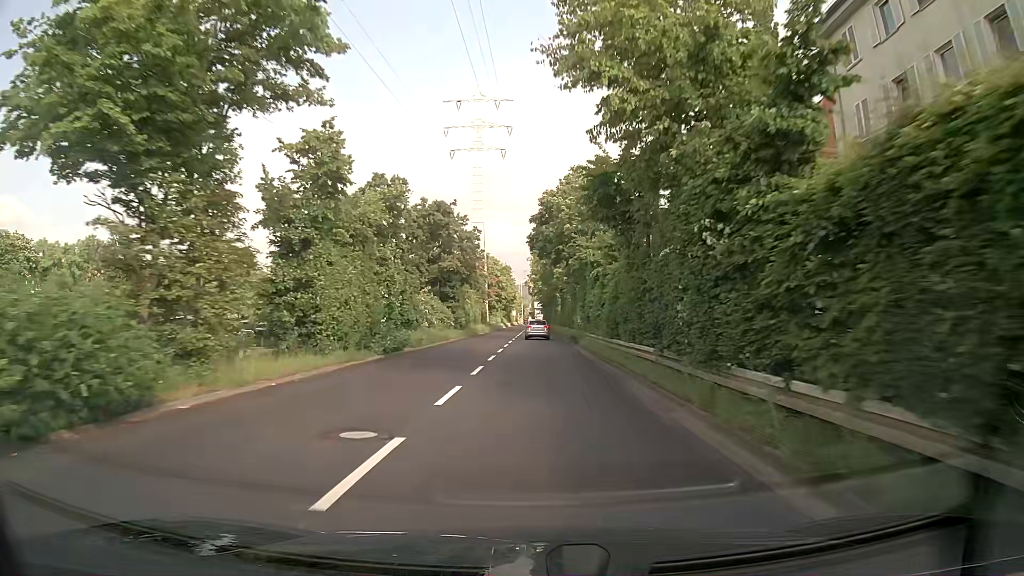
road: trunk_link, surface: asphalt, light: Day
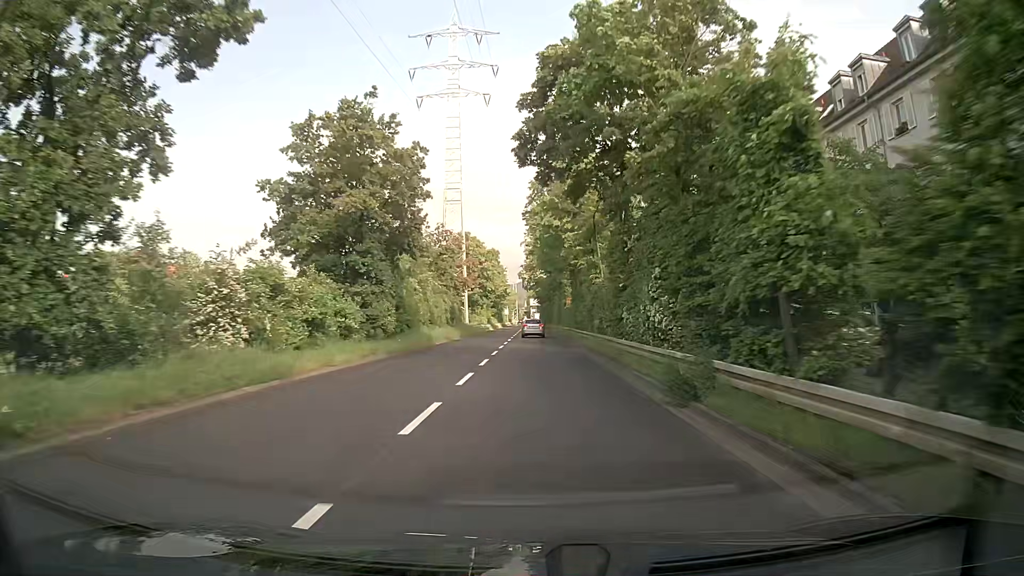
(0.0, +27.1) m; 0°
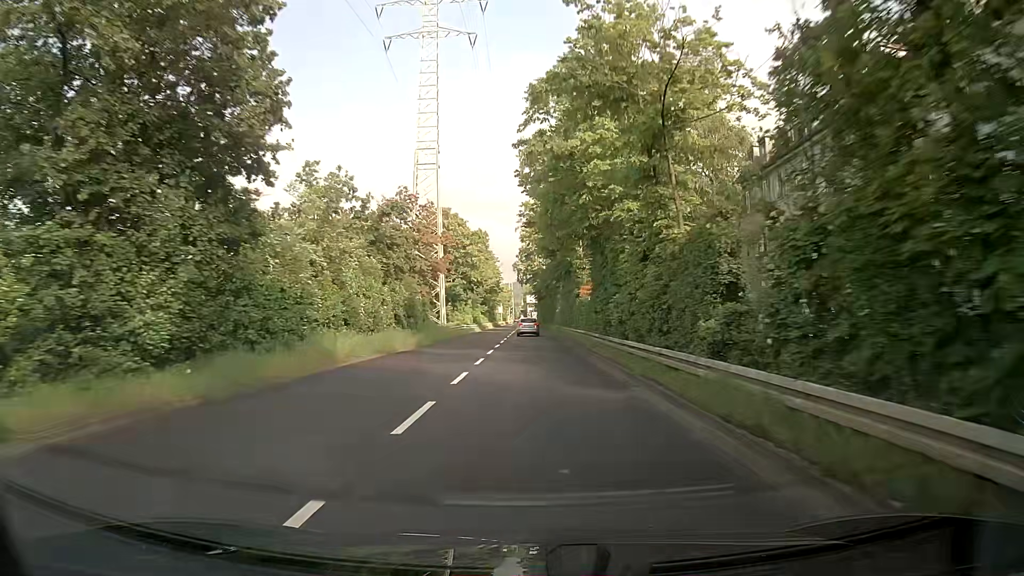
(0.0, +18.1) m; +1°
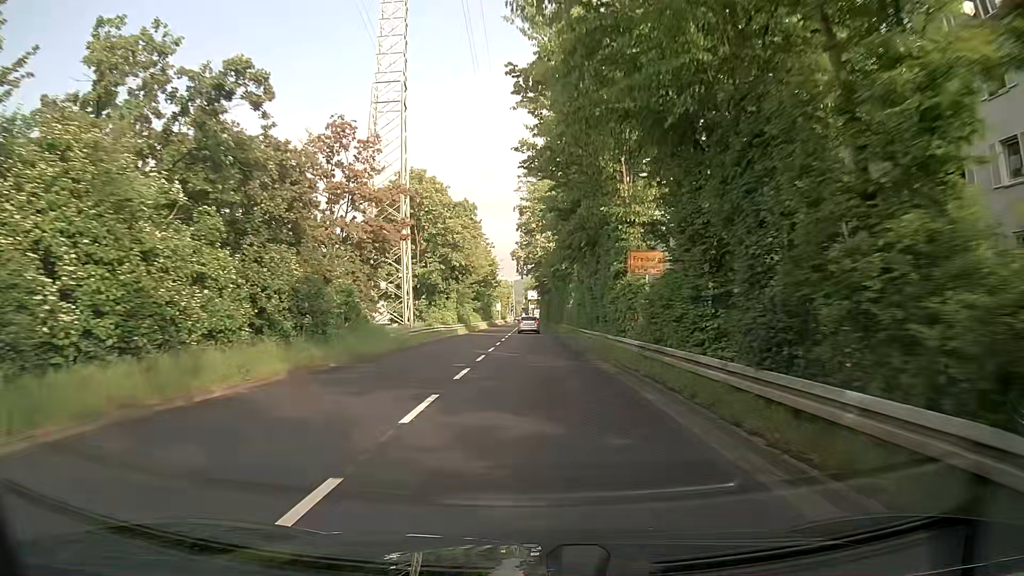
(-0.1, +17.3) m; -1°
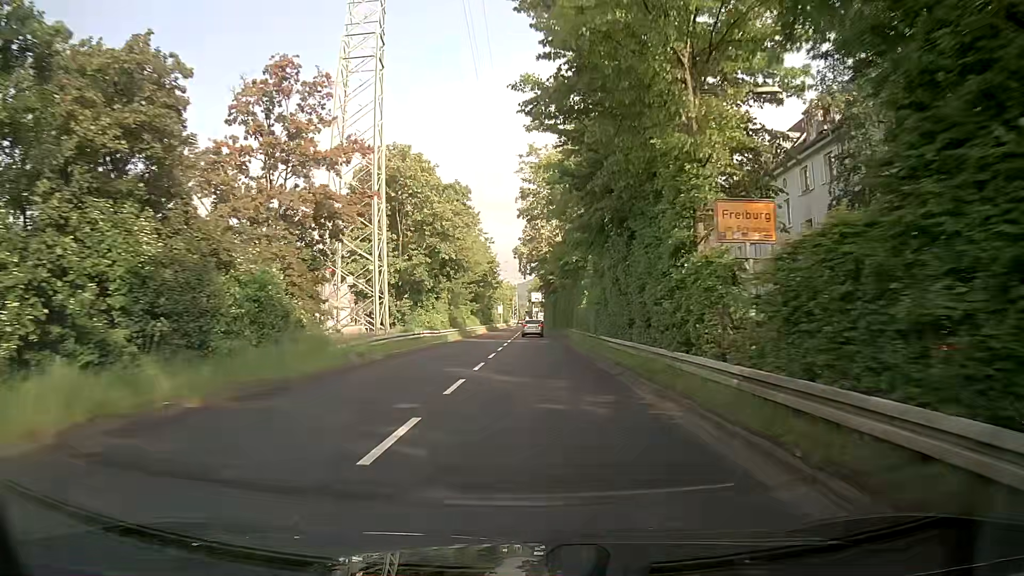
(0.0, +8.3) m; 0°
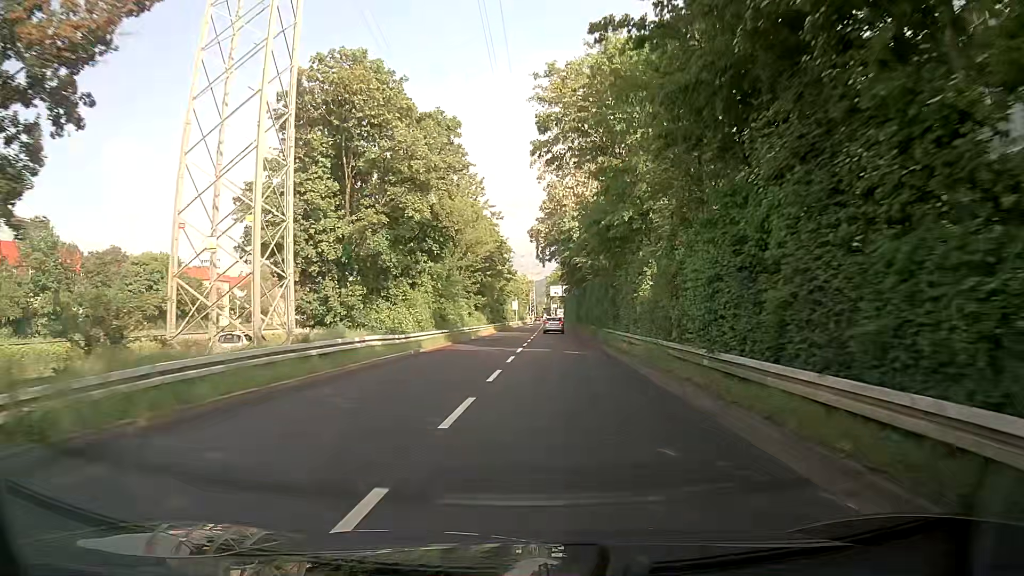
(-0.2, +15.9) m; -1°
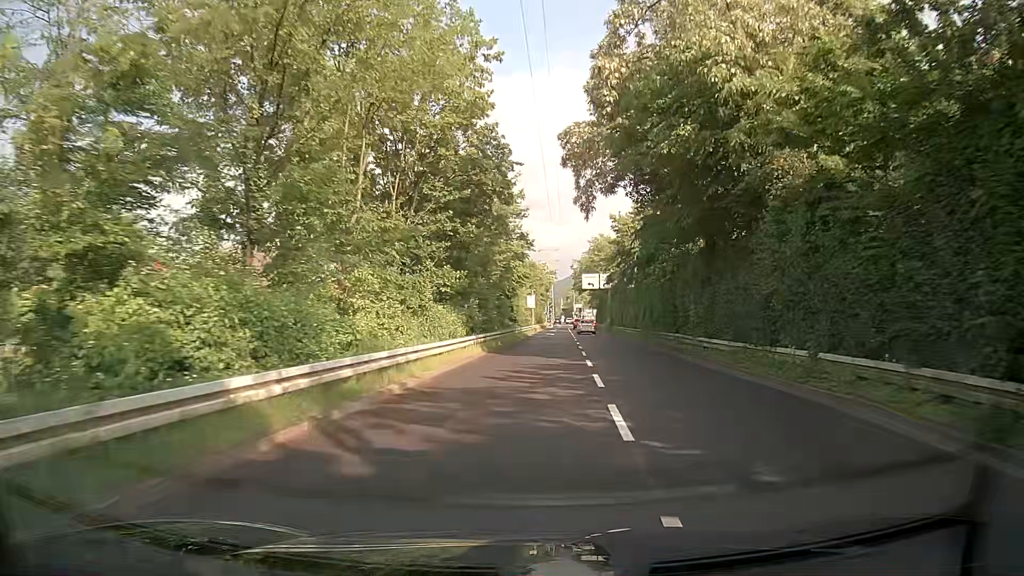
(-1.0, +36.6) m; -2°
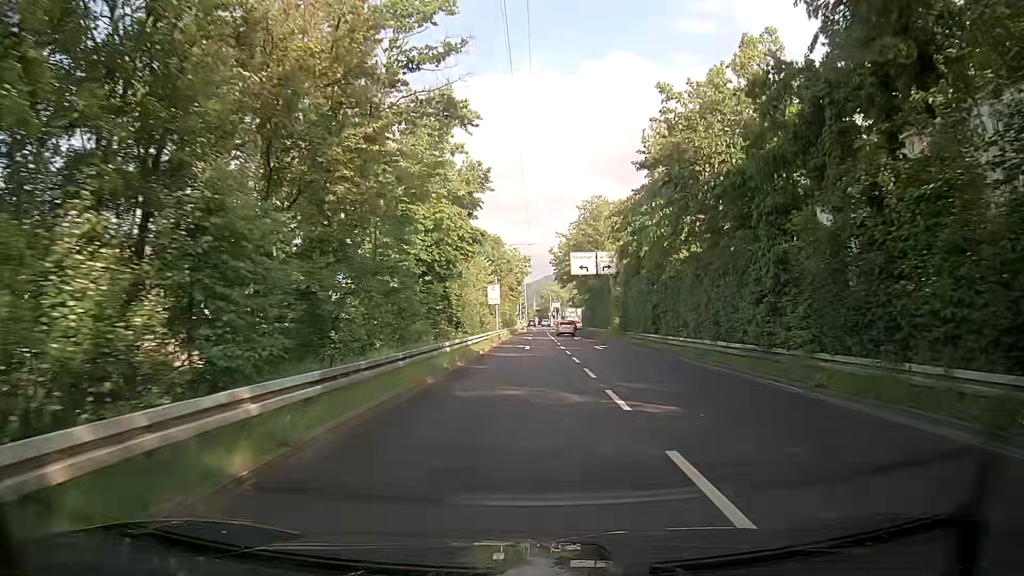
(+0.7, +27.5) m; +3°
(0, +10) (0, +20) (0, +30) (0, +40) (-1, +50) (-1, +60) (-1, +70) (-1, +80) (0, +90) (0, +100) m
